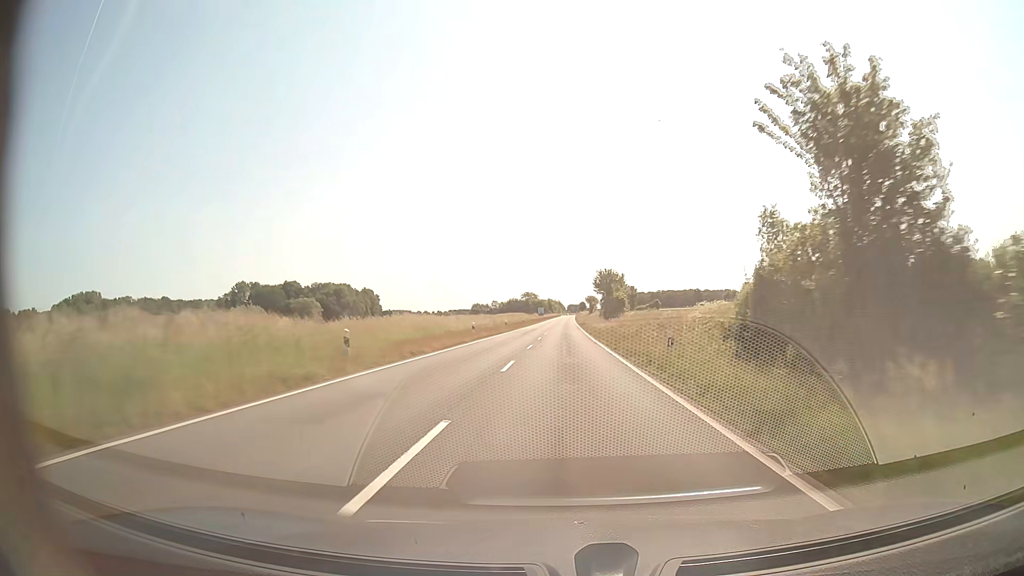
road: secondary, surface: asphalt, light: Day
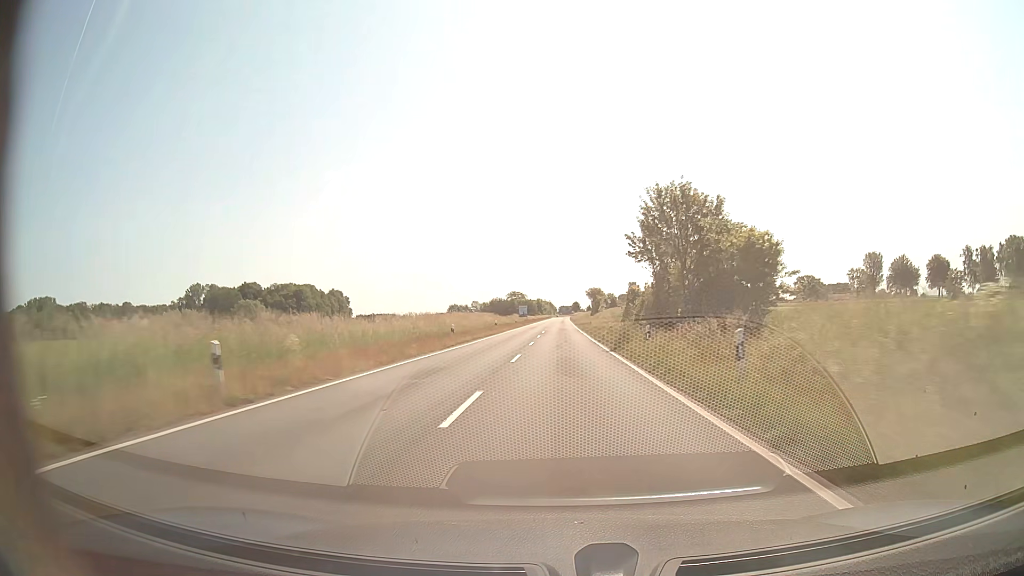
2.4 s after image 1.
(+0.4, +57.1) m; +1°
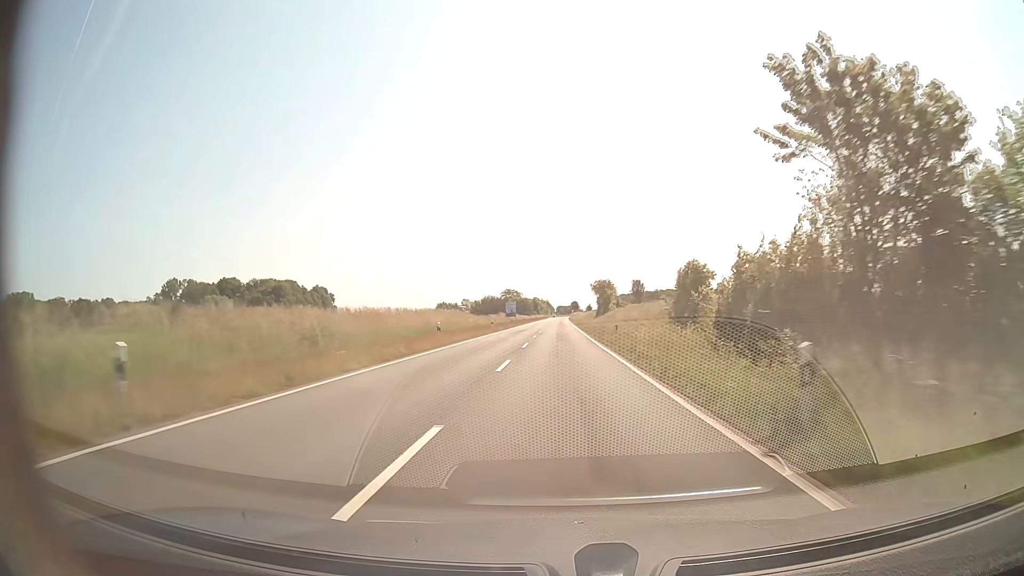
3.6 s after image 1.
(0.0, +28.4) m; 0°
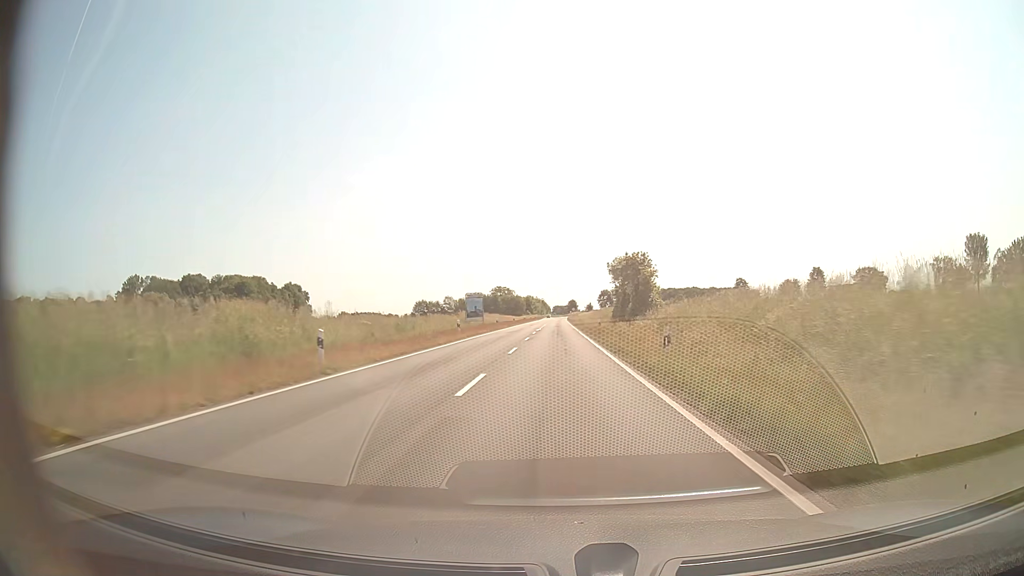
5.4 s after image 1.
(+0.1, +41.6) m; 0°
(0, +10) (0, +20) (0, +30) (0, +40) (0, +50) (0, +60) (0, +70) (0, +80) (0, +90) (0, +100) m
